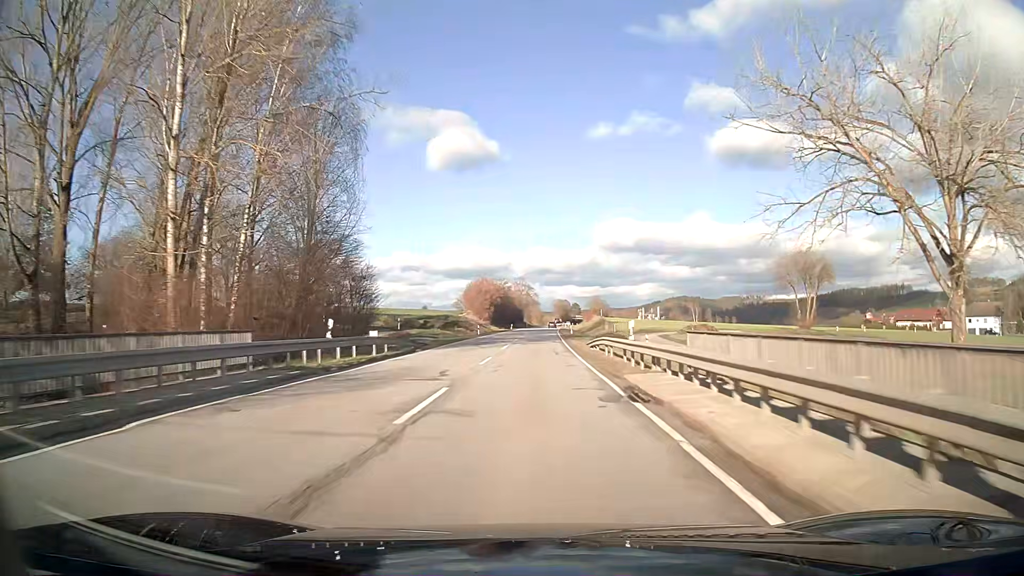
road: secondary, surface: asphalt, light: Day
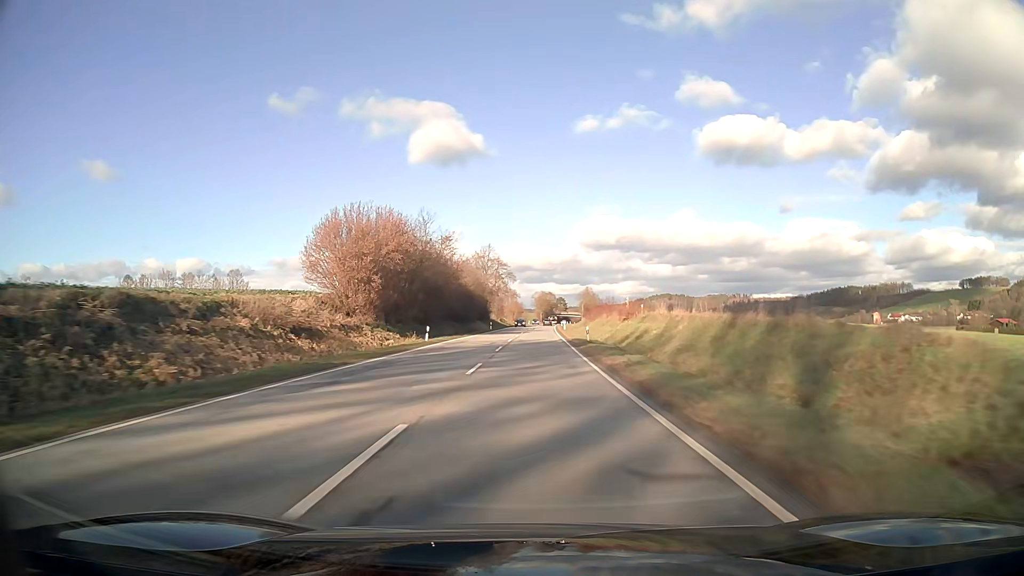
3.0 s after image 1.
(+1.1, +77.9) m; +2°
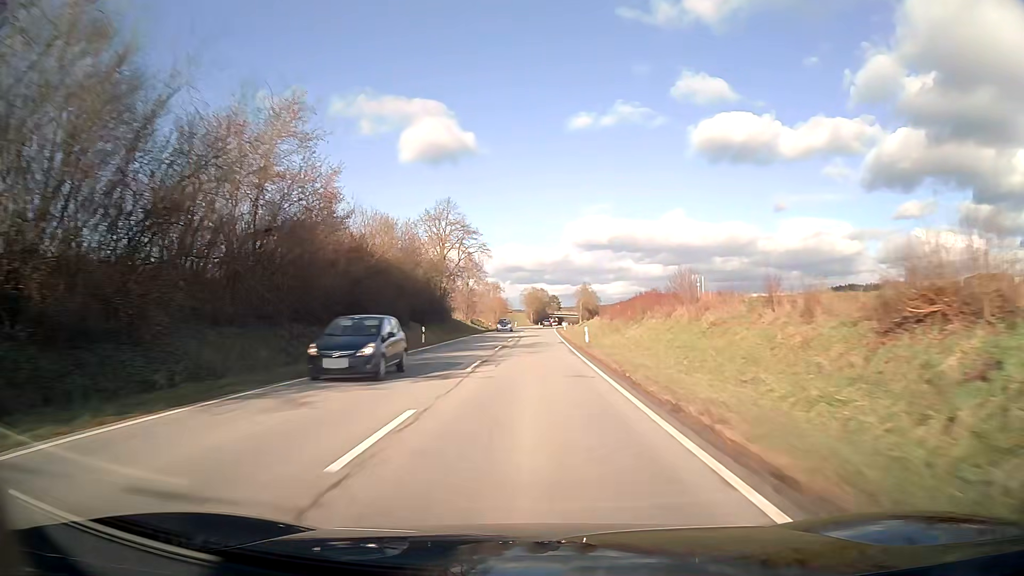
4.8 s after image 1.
(+0.3, +47.1) m; +1°
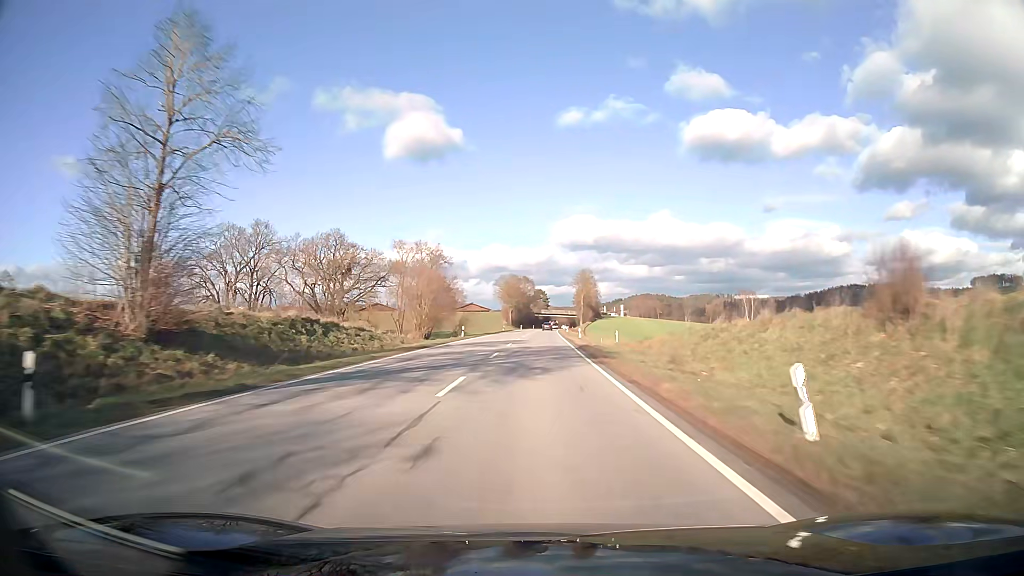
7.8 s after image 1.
(+0.8, +78.9) m; +2°
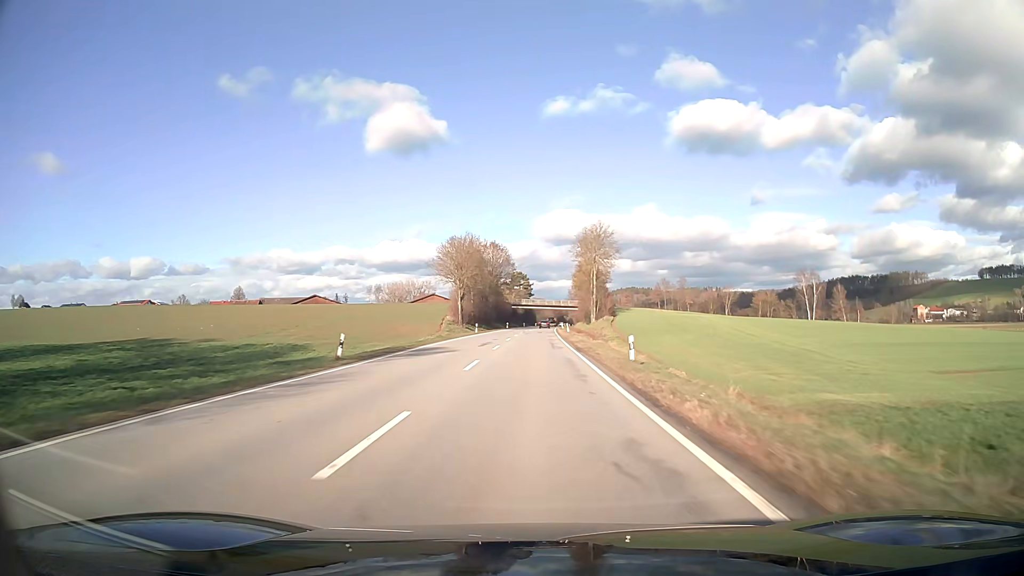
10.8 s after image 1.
(+1.2, +79.0) m; +1°
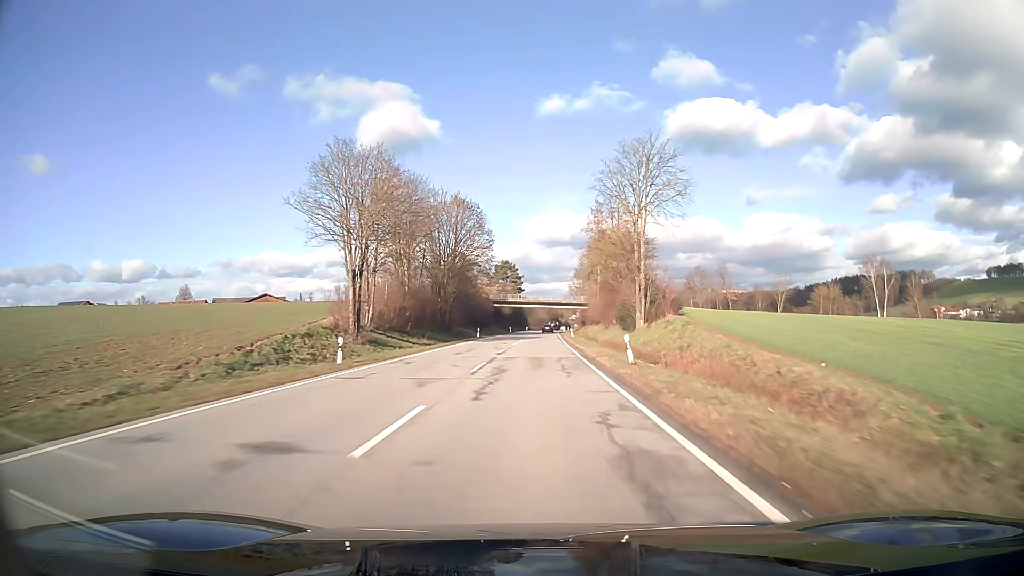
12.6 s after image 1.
(+0.3, +47.5) m; +1°
